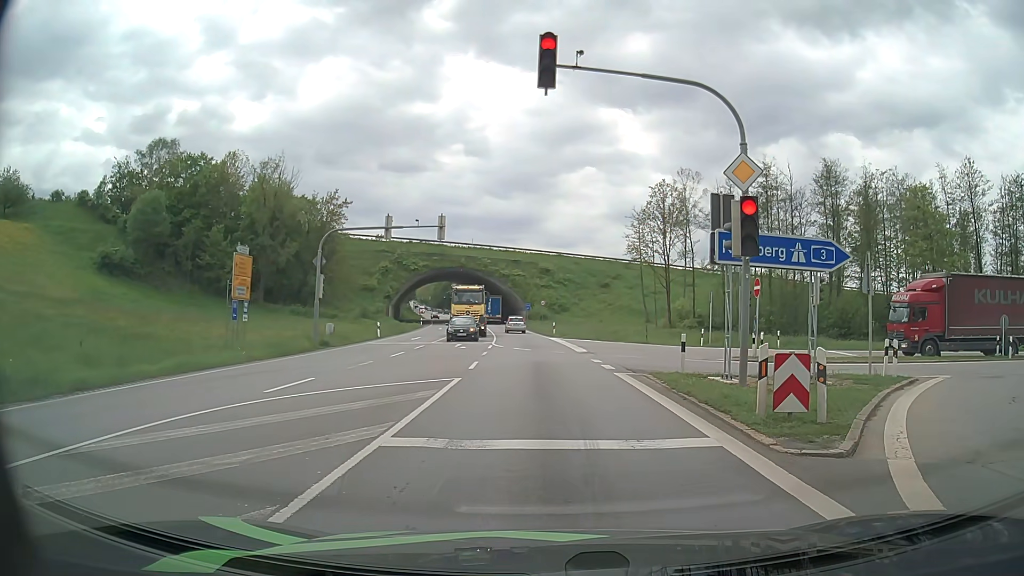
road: primary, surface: asphalt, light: Day
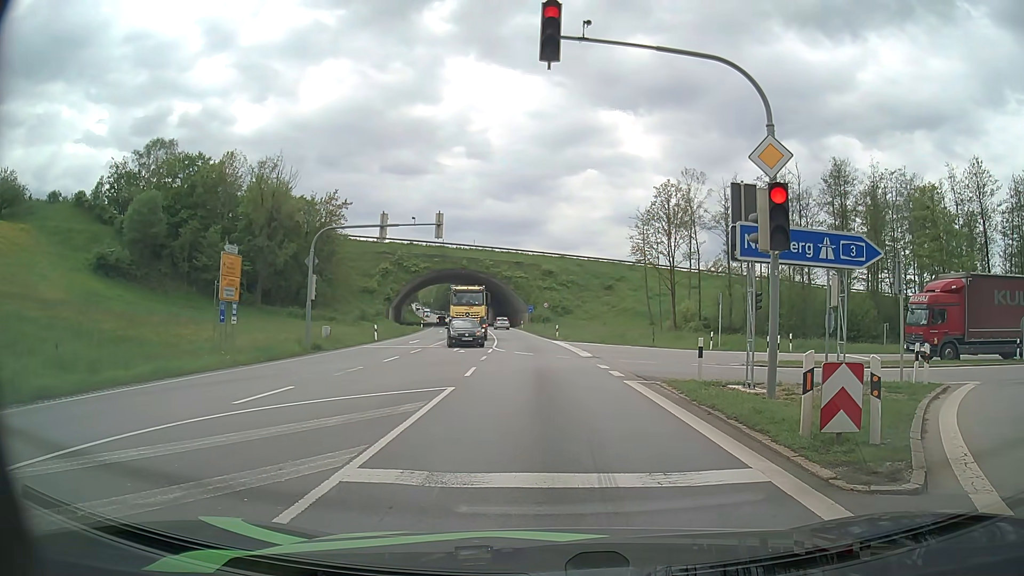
(0.0, +1.4) m; 0°
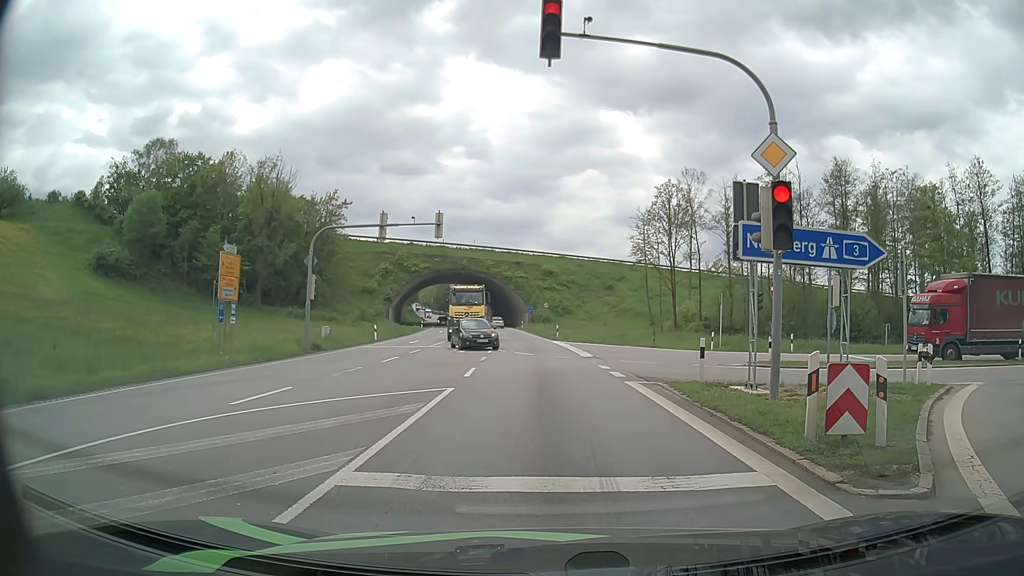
(0.0, +0.1) m; 0°
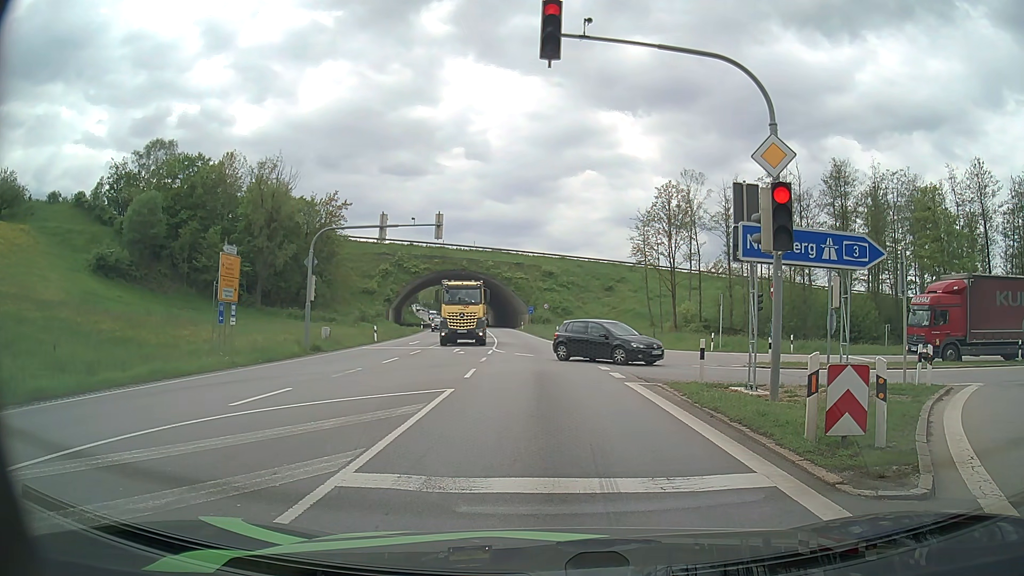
(0.0, +0.1) m; 0°
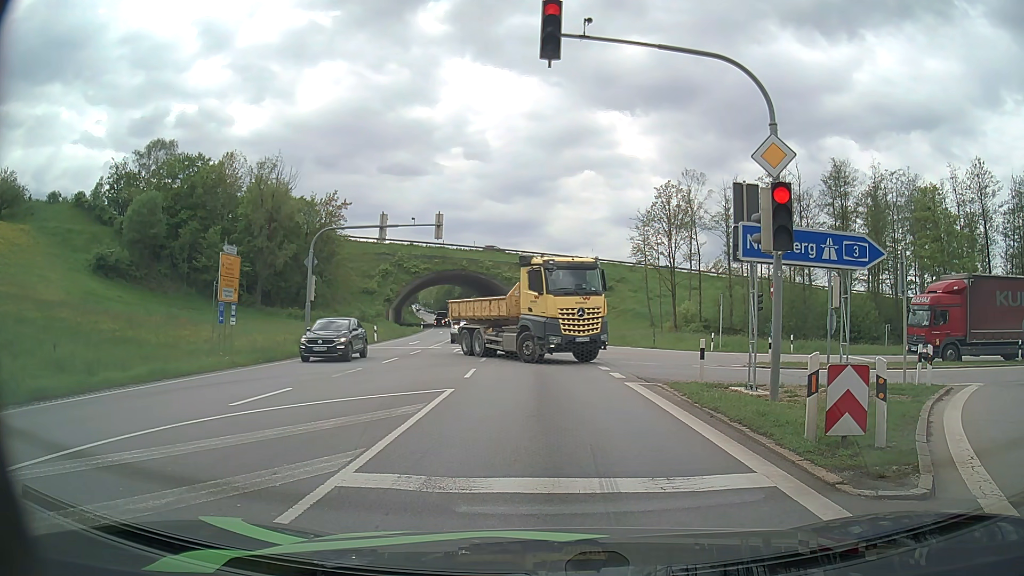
(0.0, 0.0) m; 0°
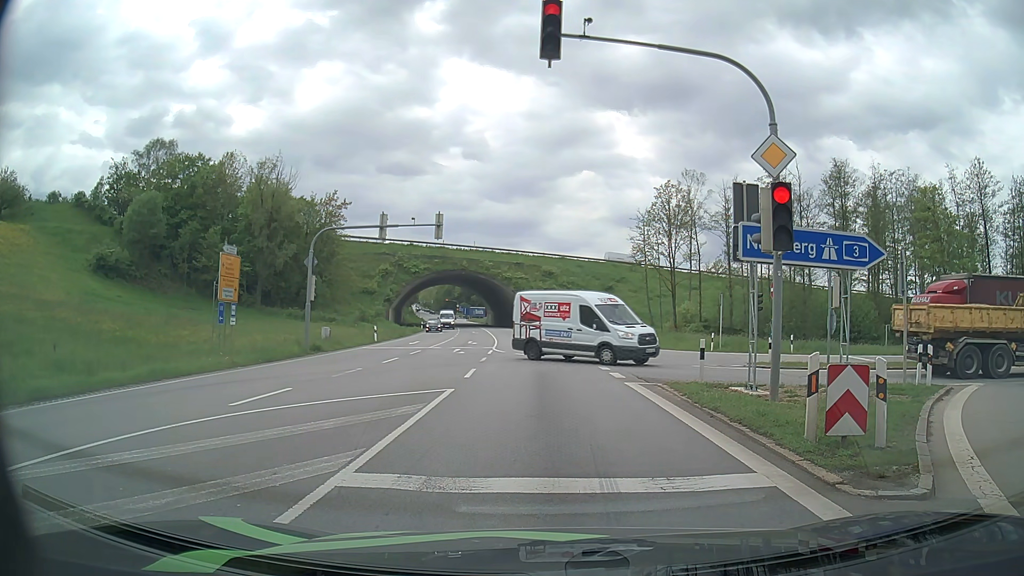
(0.0, 0.0) m; 0°
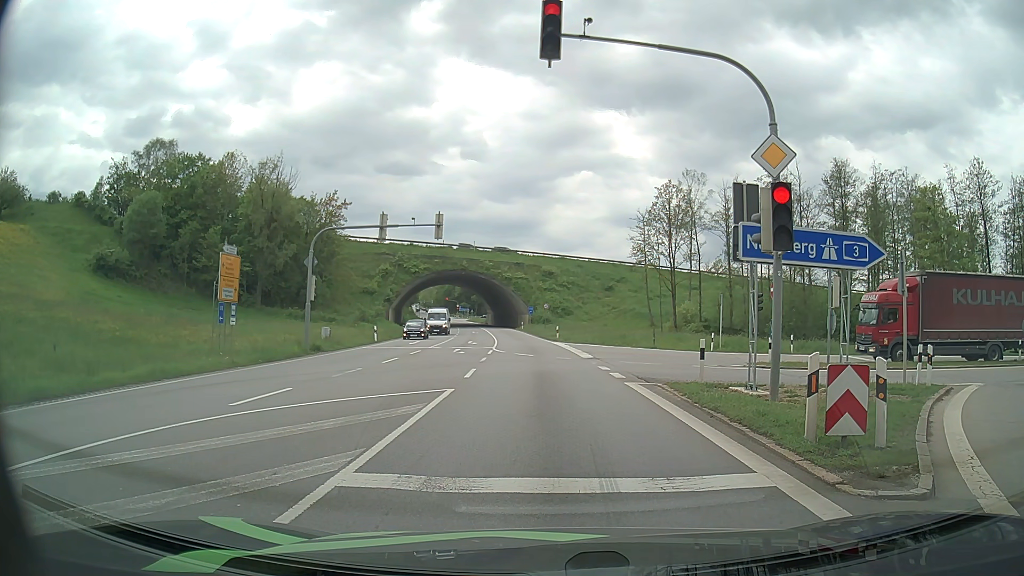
(0.0, 0.0) m; 0°
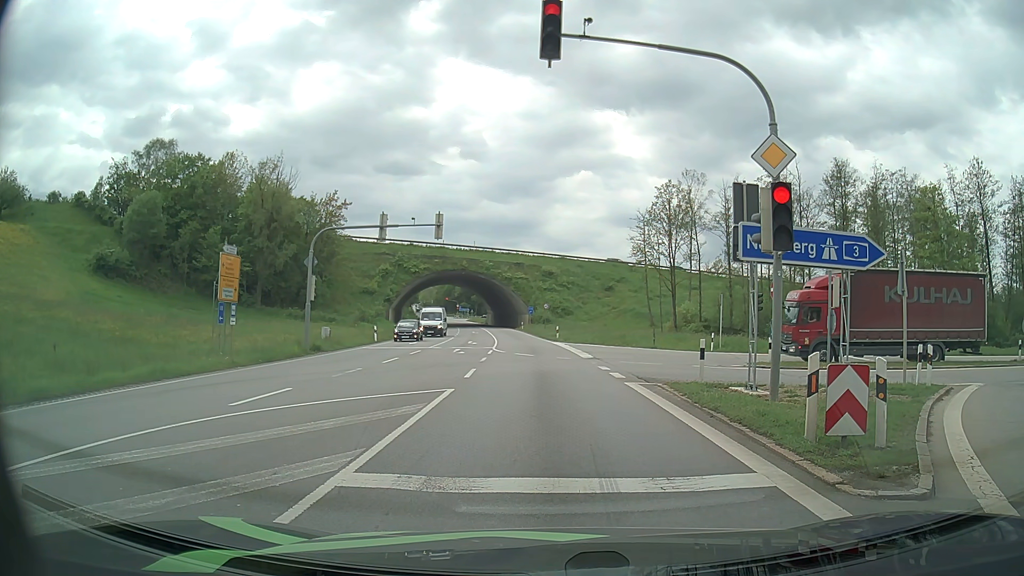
(0.0, 0.0) m; 0°
